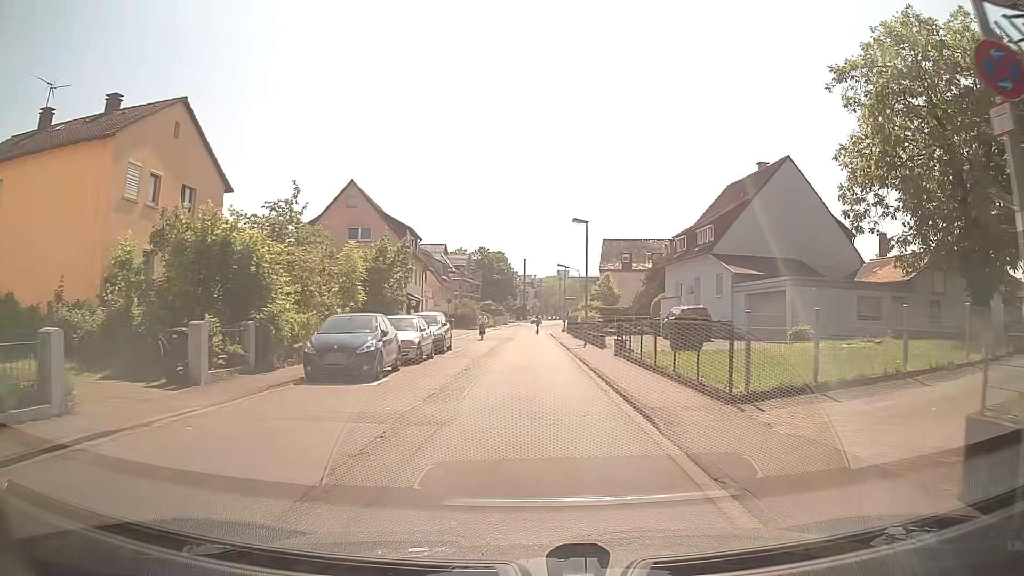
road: tertiary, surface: asphalt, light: Day
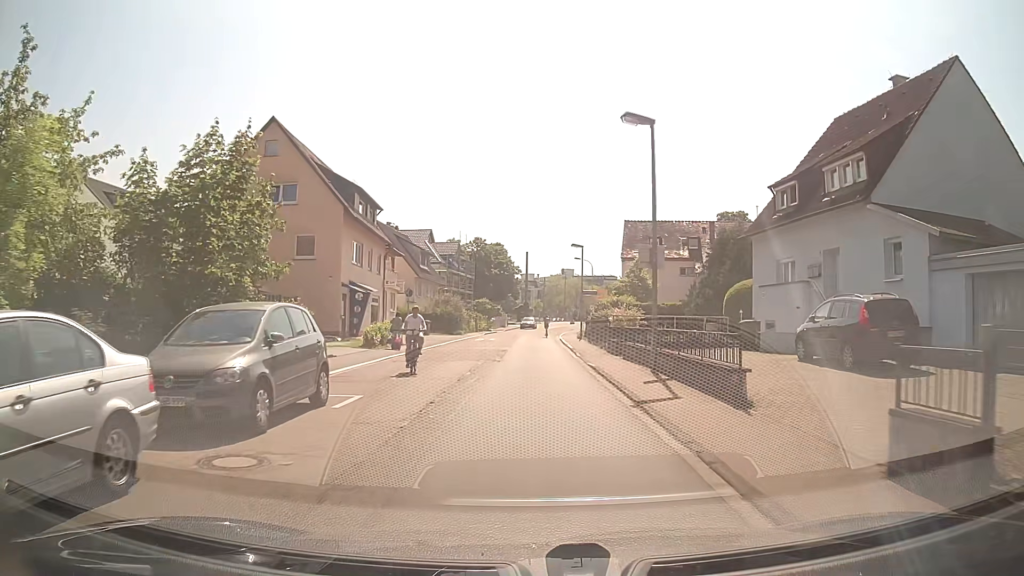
(-0.2, +17.7) m; 0°
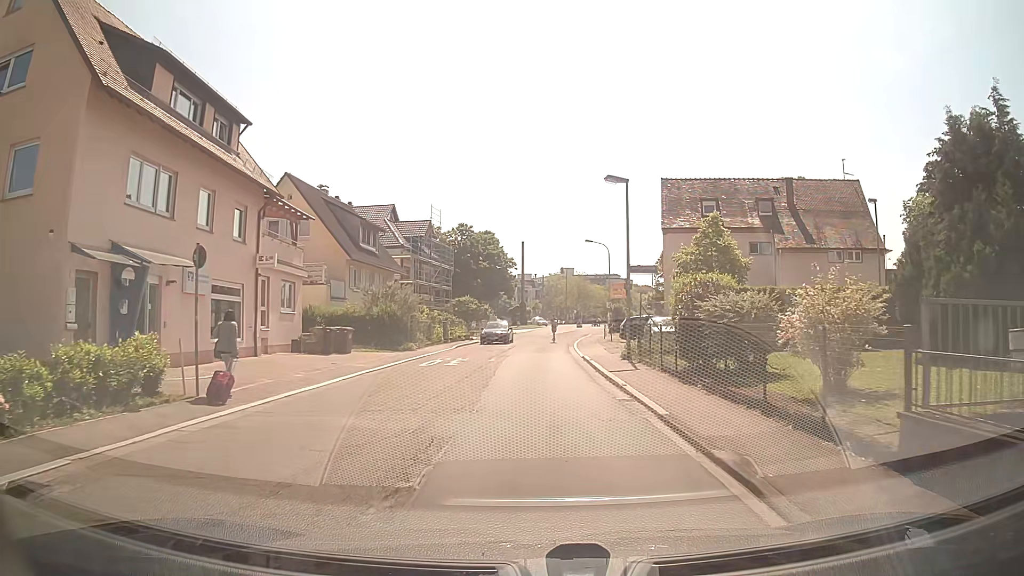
(-0.1, +21.6) m; 0°
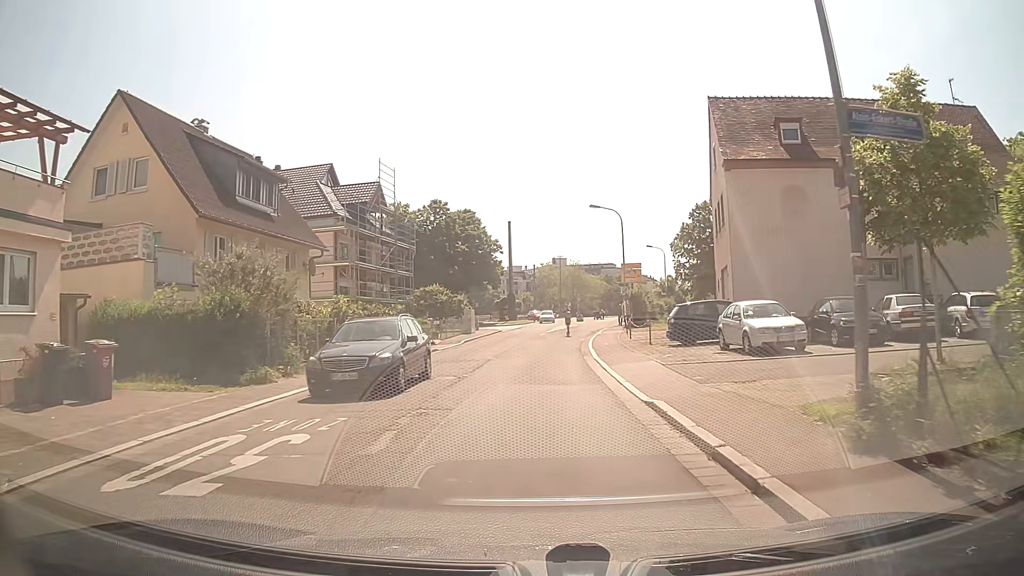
(+0.2, +16.8) m; +1°
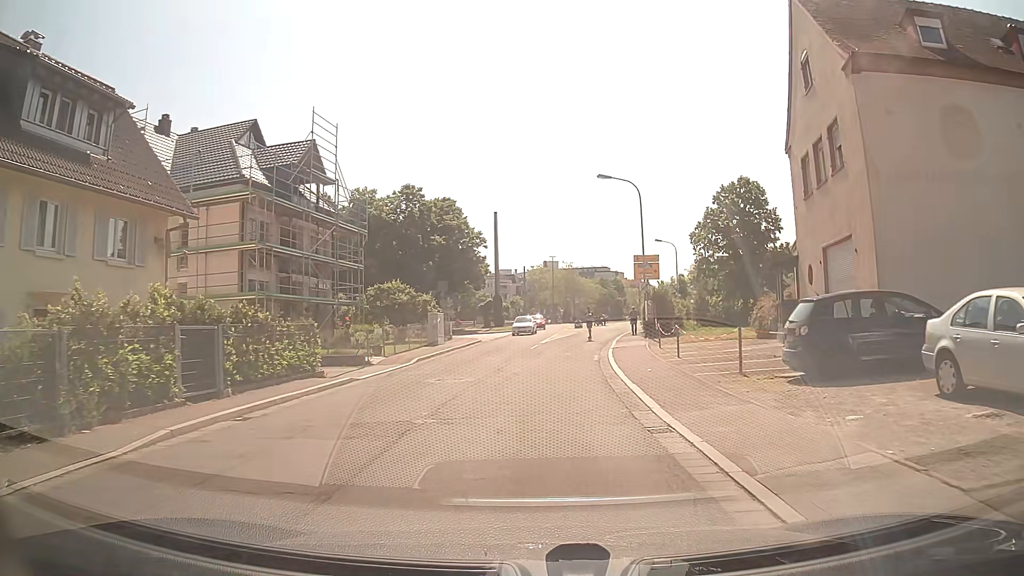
(+0.1, +12.5) m; +1°
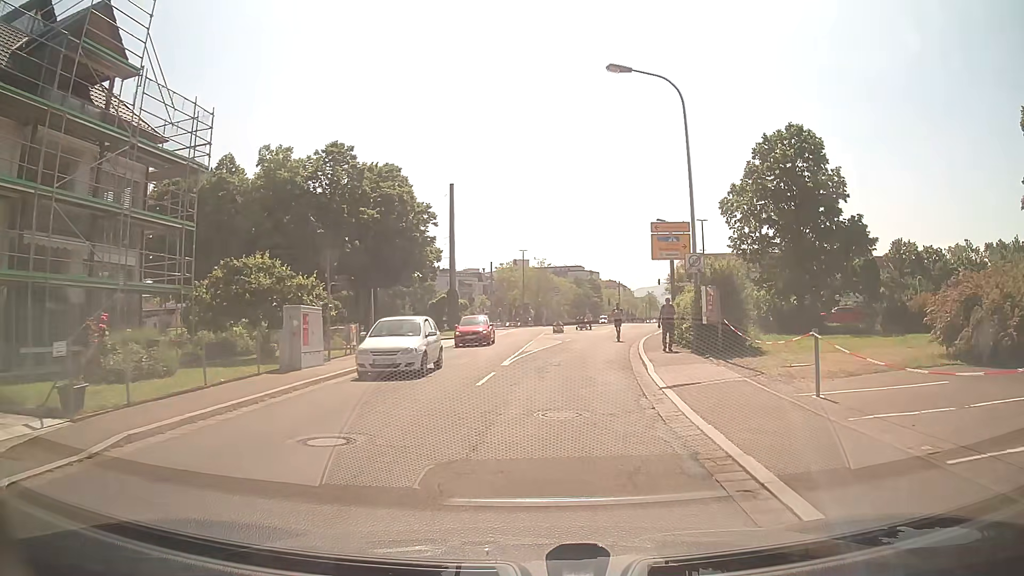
(+0.2, +17.2) m; +2°
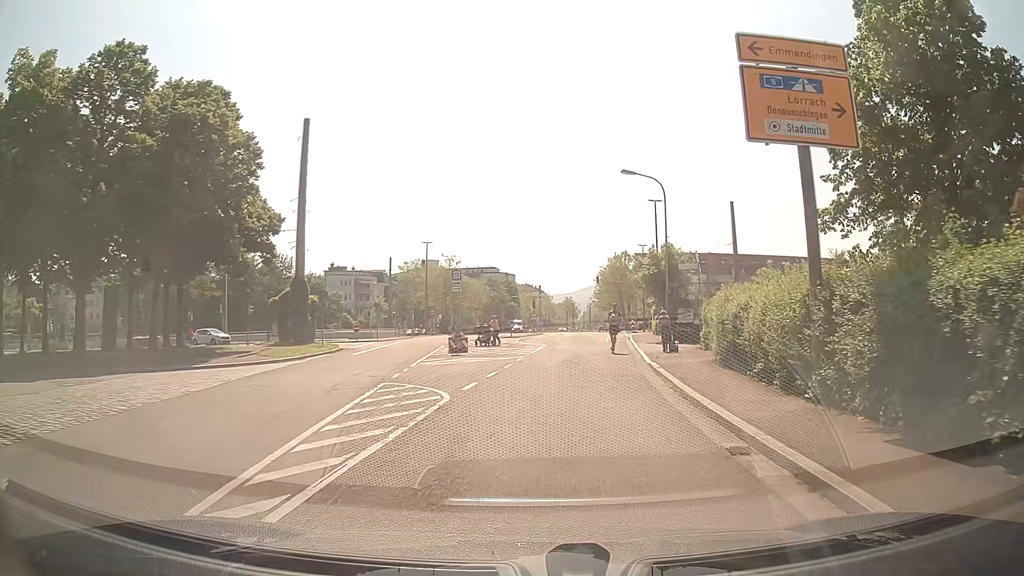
(+1.2, +21.9) m; +7°
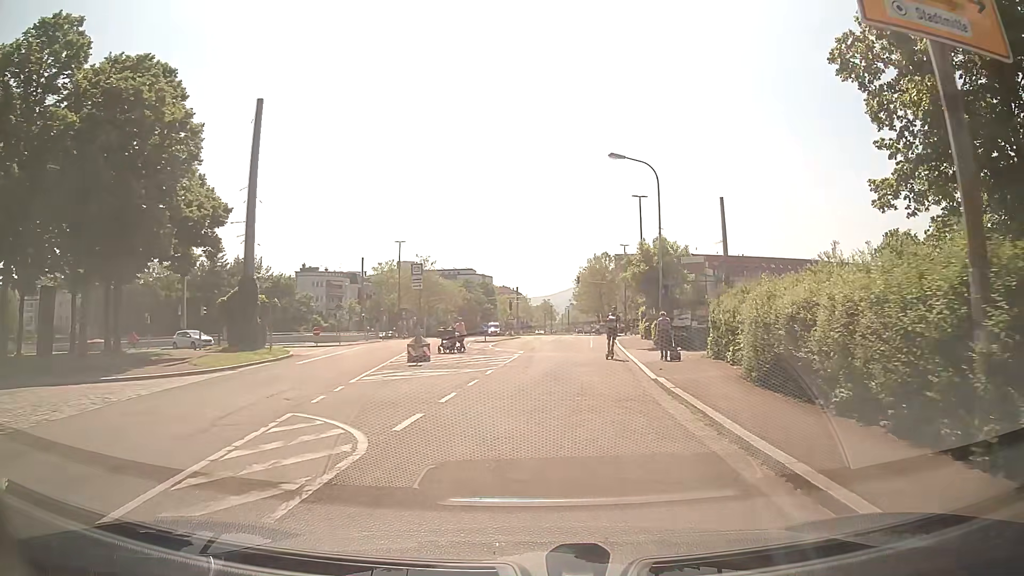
(+0.1, +4.4) m; +2°
